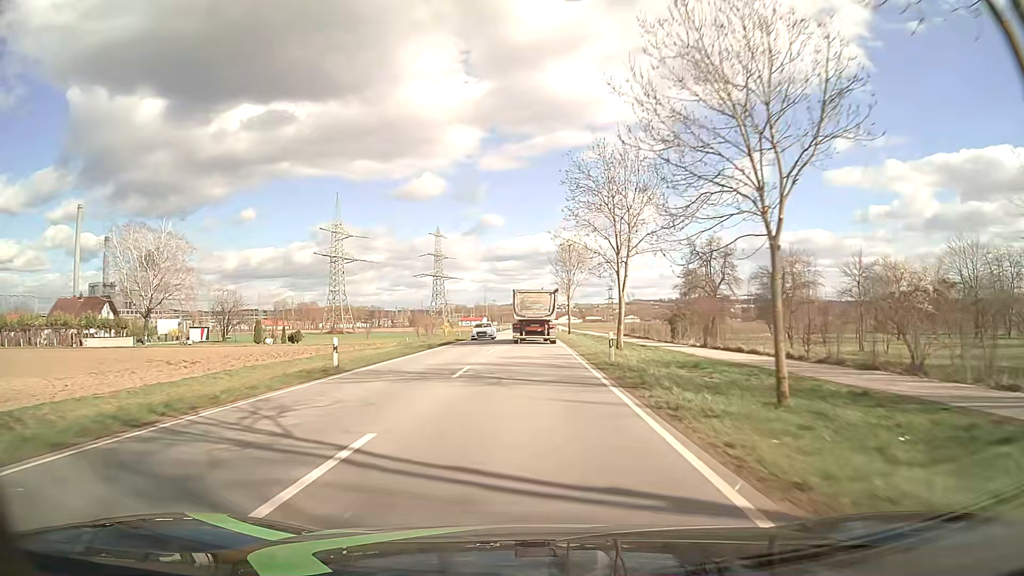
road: primary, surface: asphalt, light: Day
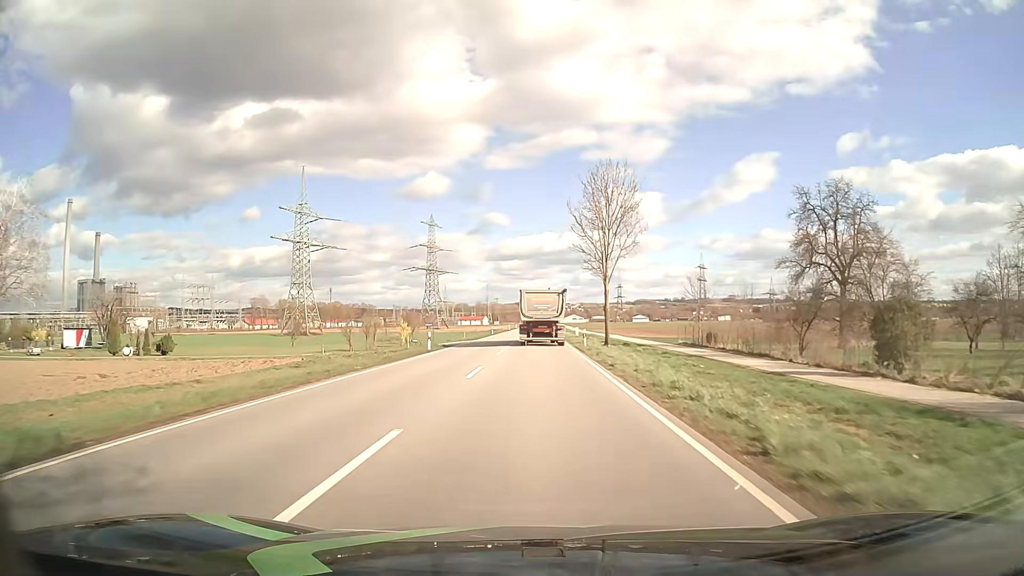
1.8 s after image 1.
(-0.1, +35.9) m; 0°
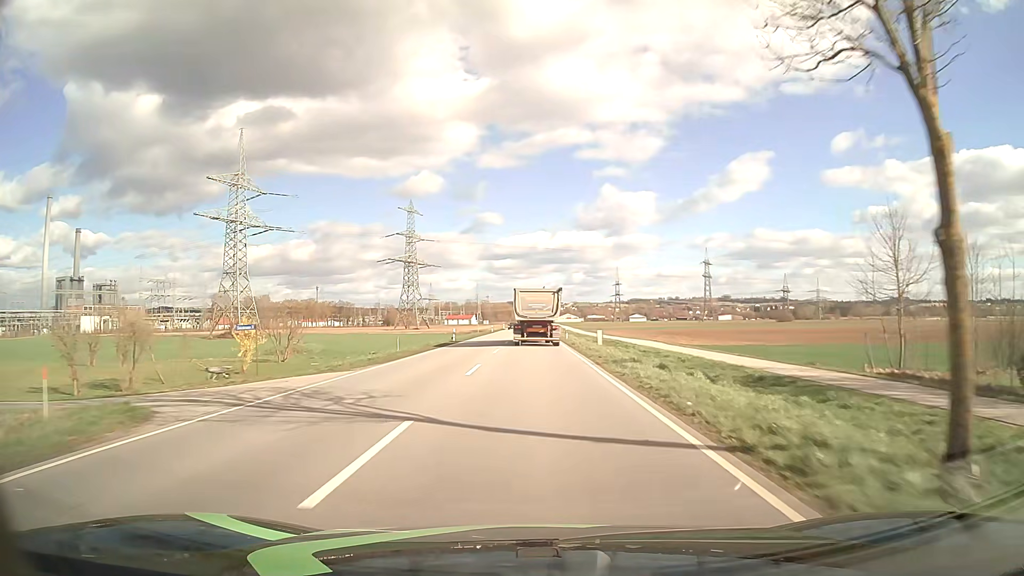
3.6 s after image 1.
(+0.1, +35.4) m; +1°
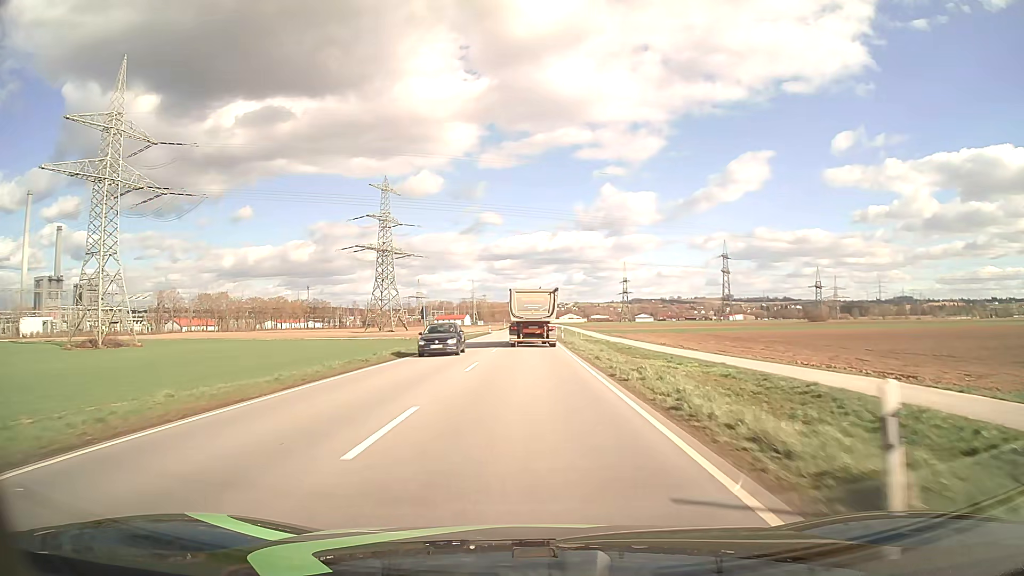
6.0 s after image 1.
(0.0, +46.6) m; 0°
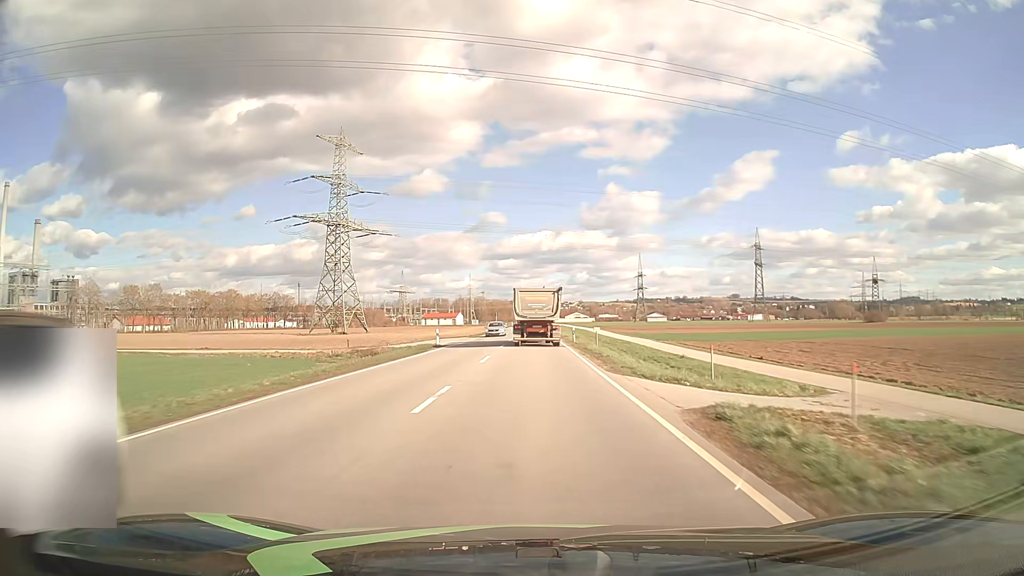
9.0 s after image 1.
(-0.3, +58.1) m; 0°
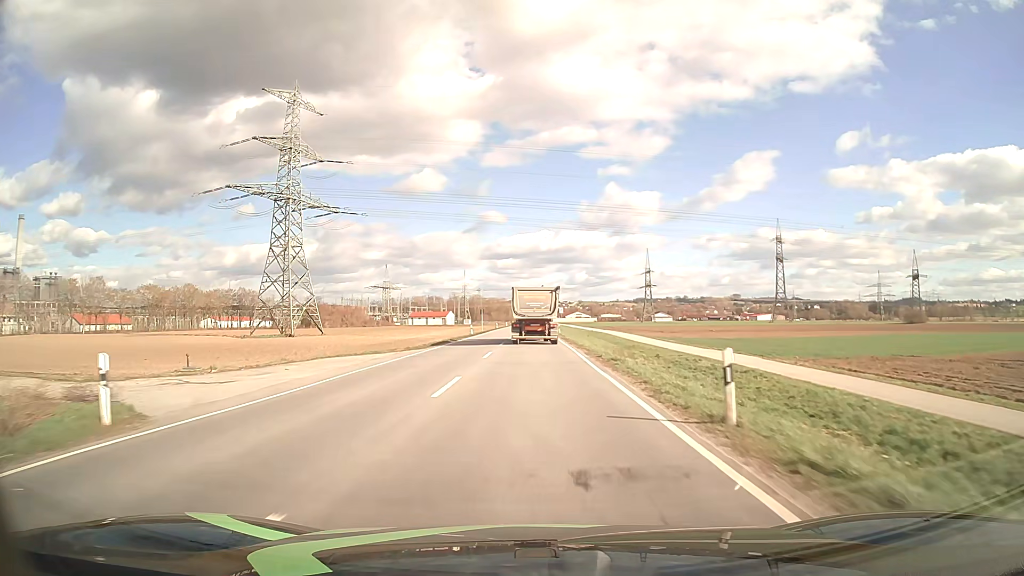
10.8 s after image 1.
(0.0, +34.8) m; 0°
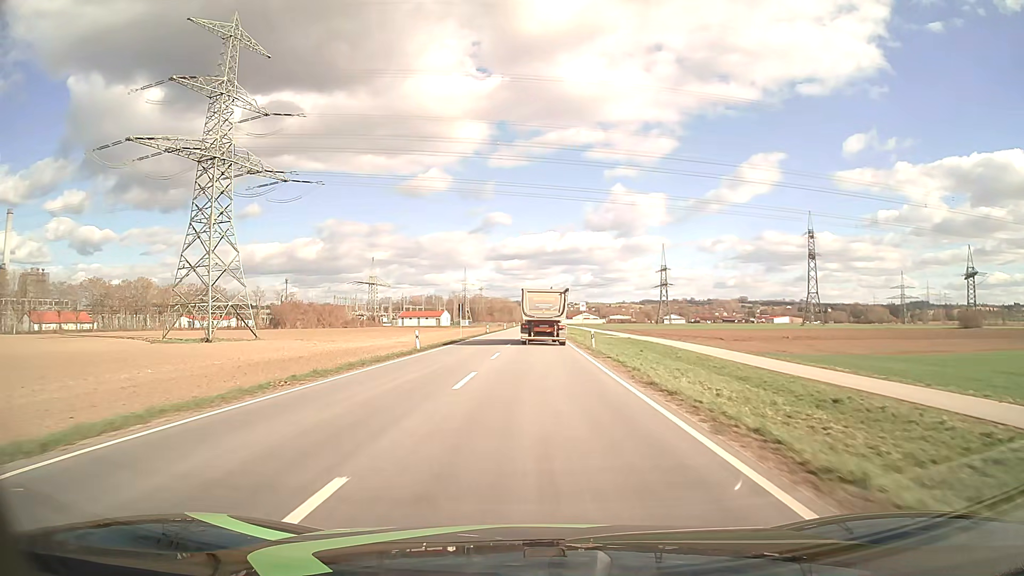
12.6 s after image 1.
(-0.2, +34.9) m; -1°
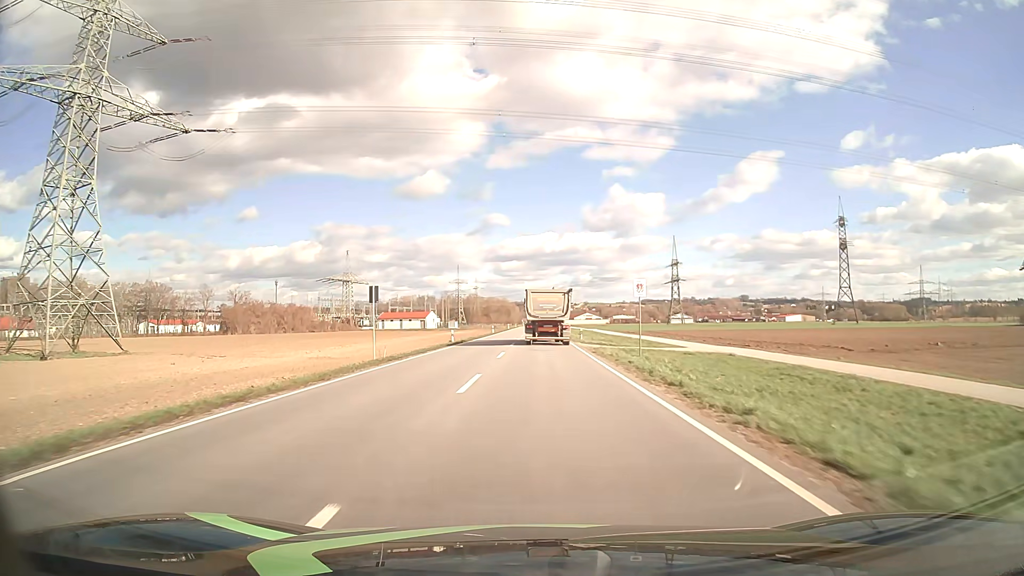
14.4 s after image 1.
(+0.1, +35.1) m; 0°
(0, +10) (0, +20) (0, +30) (0, +40) (0, +50) (+1, +60) (+1, +70) (+1, +80) (+1, +90) (+1, +100) m
